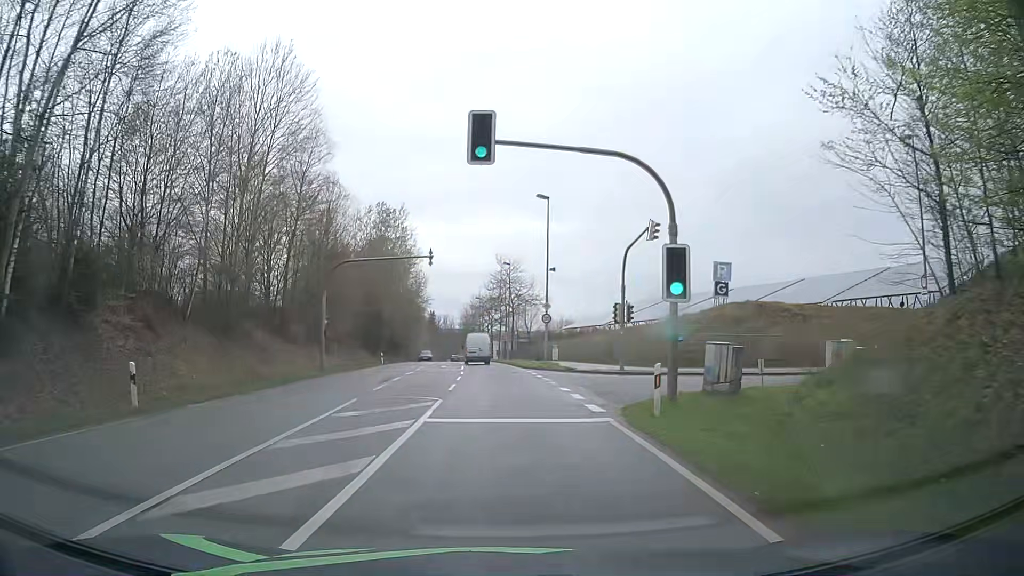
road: secondary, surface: asphalt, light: Day
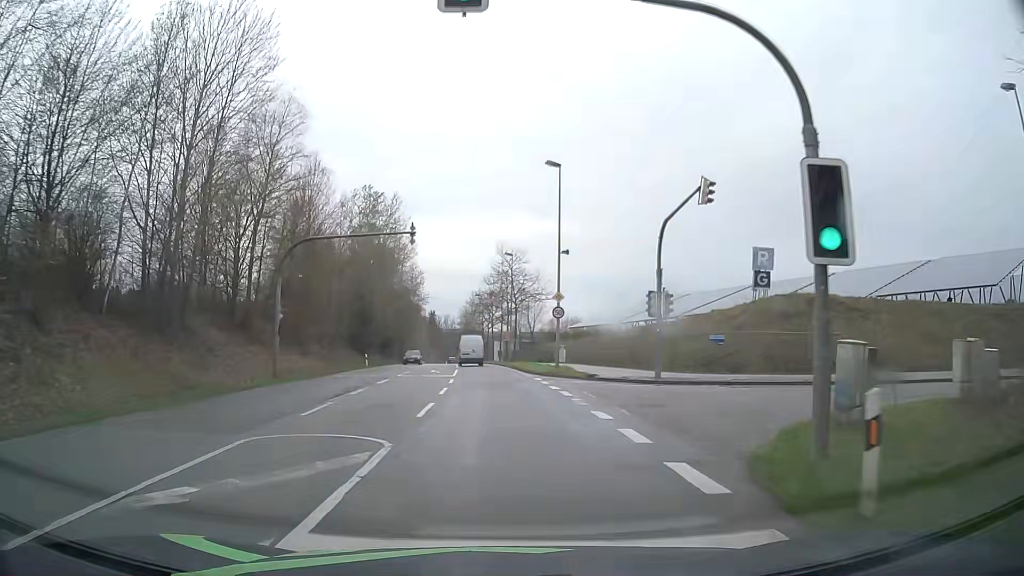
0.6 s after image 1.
(+0.1, +7.7) m; +1°
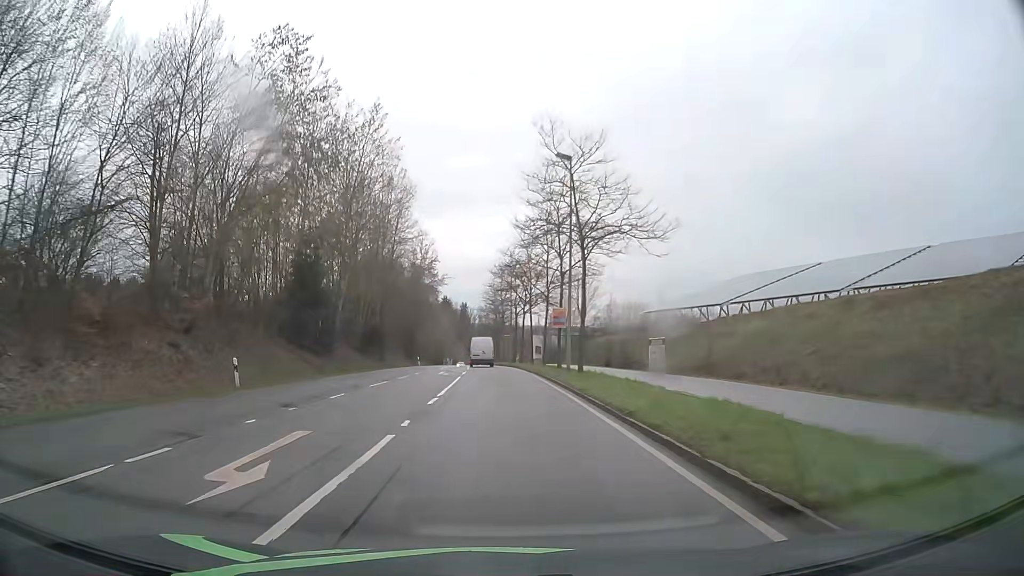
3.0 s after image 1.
(-0.7, +32.2) m; -4°
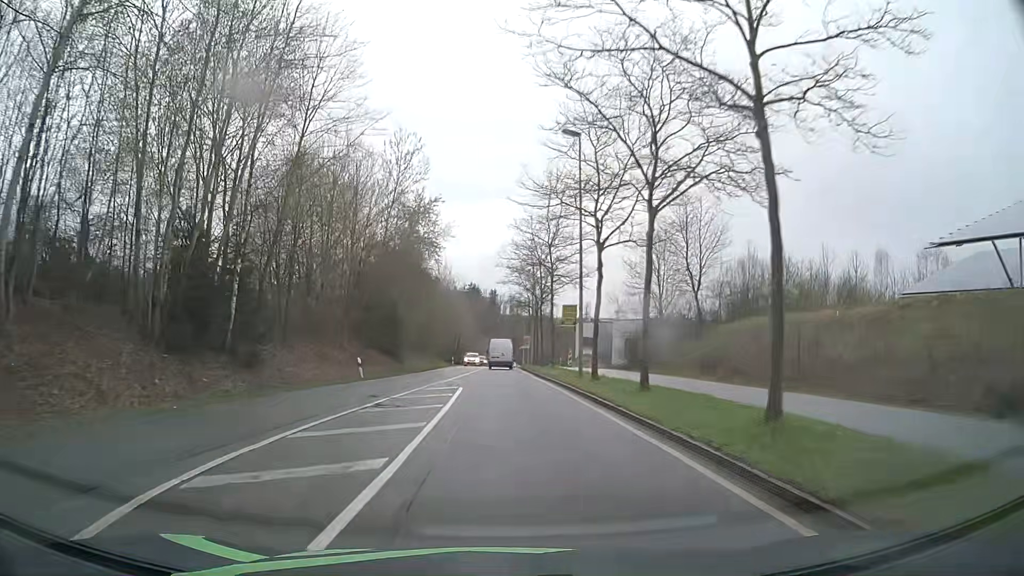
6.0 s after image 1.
(-0.6, +42.9) m; -2°
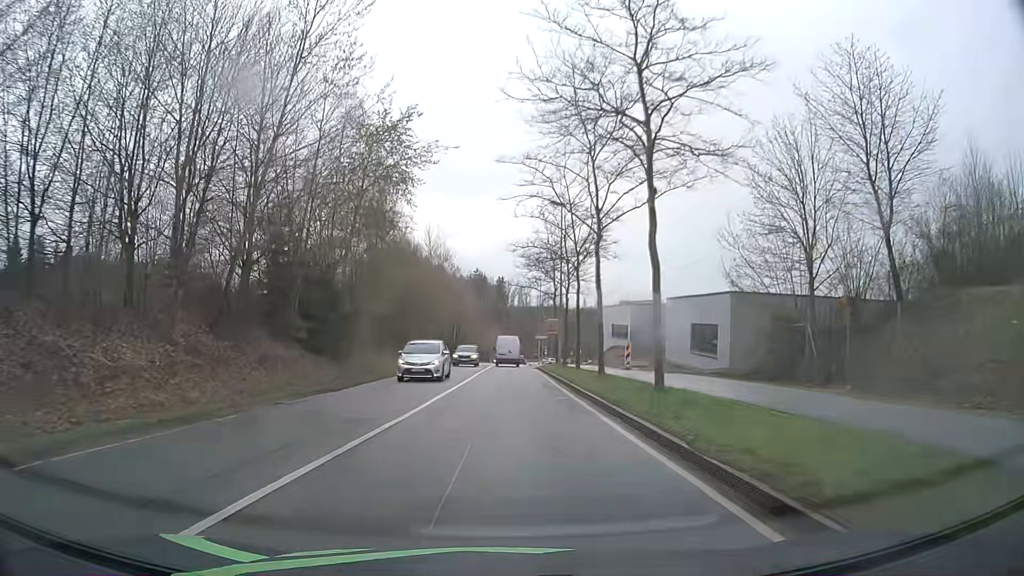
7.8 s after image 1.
(-0.3, +26.0) m; -1°
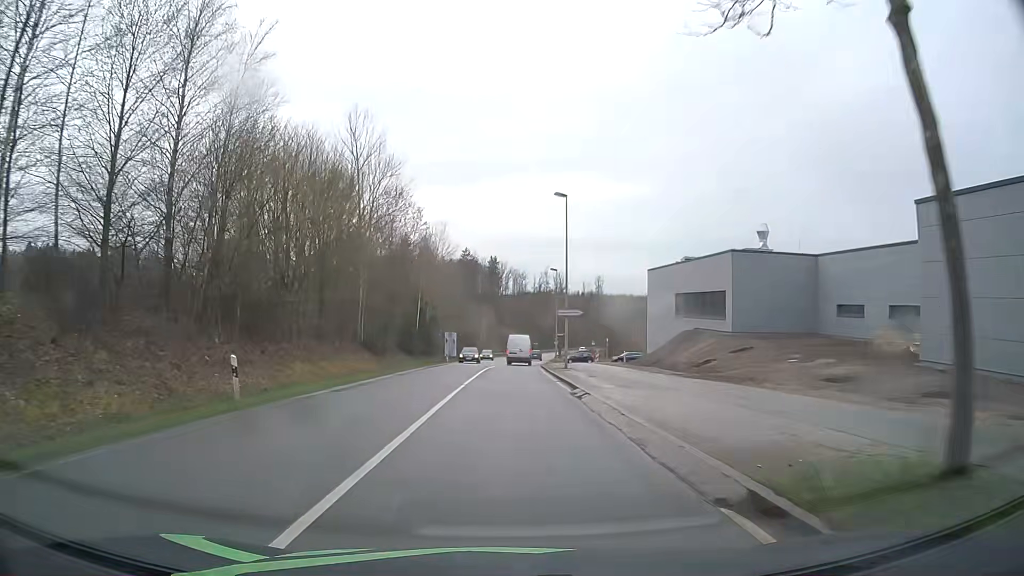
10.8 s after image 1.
(+0.4, +42.3) m; +1°
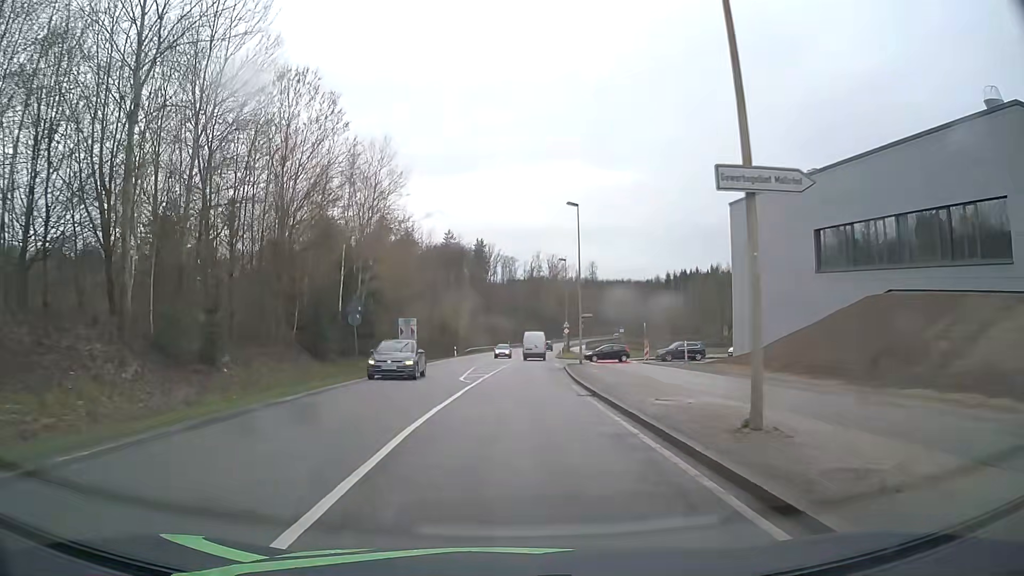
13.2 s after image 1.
(+0.2, +30.9) m; +1°
